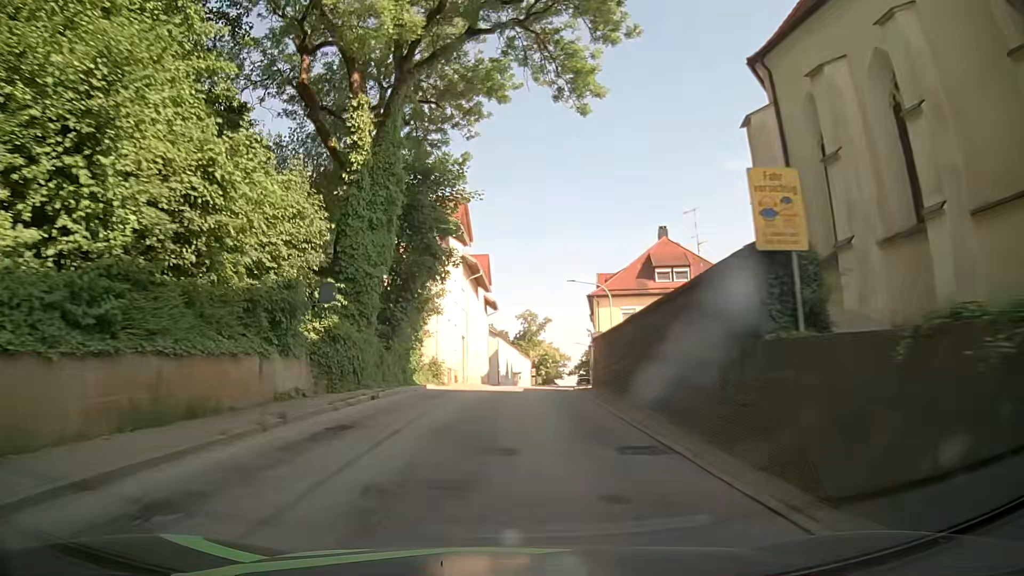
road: secondary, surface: asphalt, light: Day
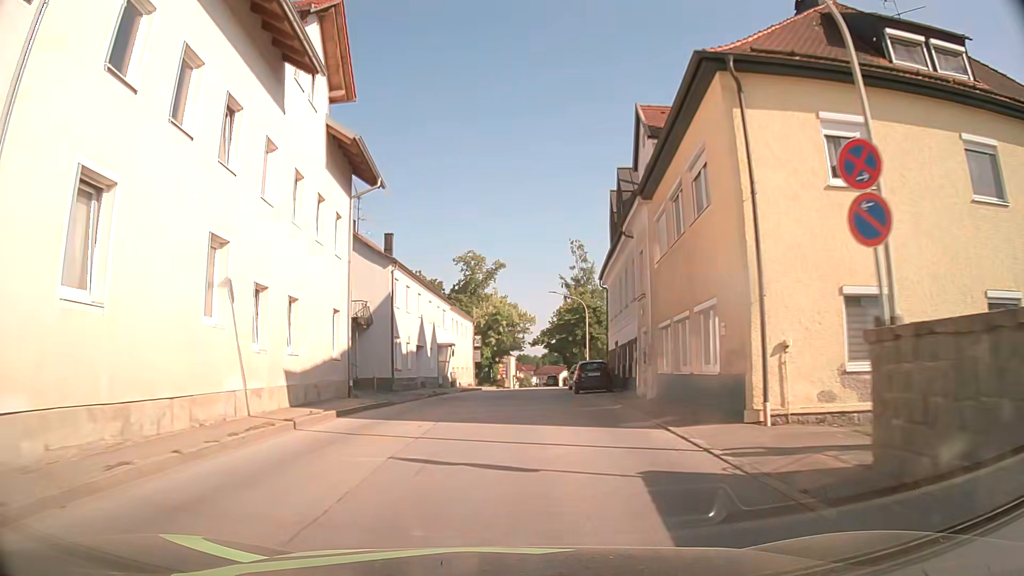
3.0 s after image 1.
(+1.4, +39.2) m; +4°
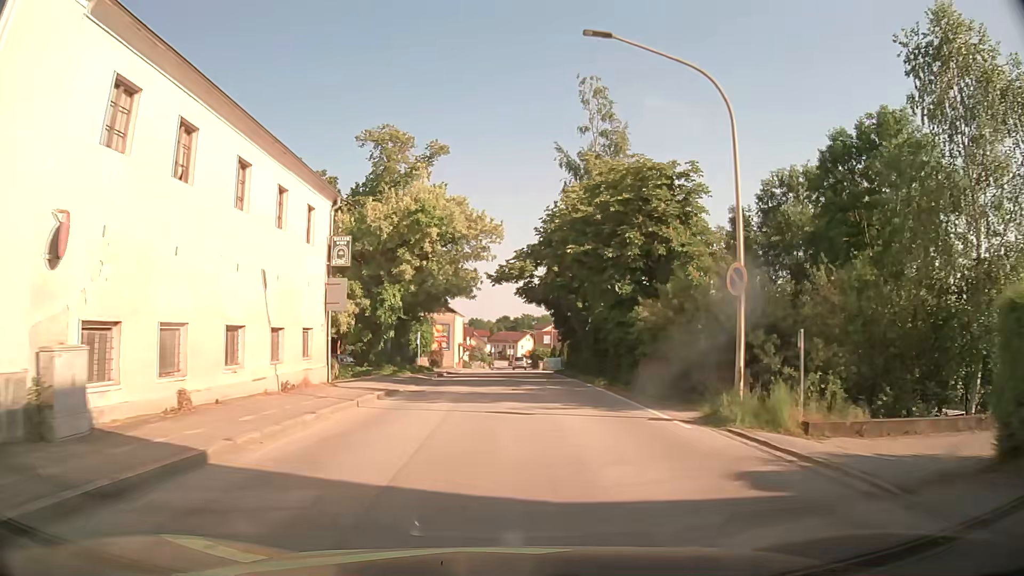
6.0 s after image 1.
(+1.6, +40.7) m; +4°
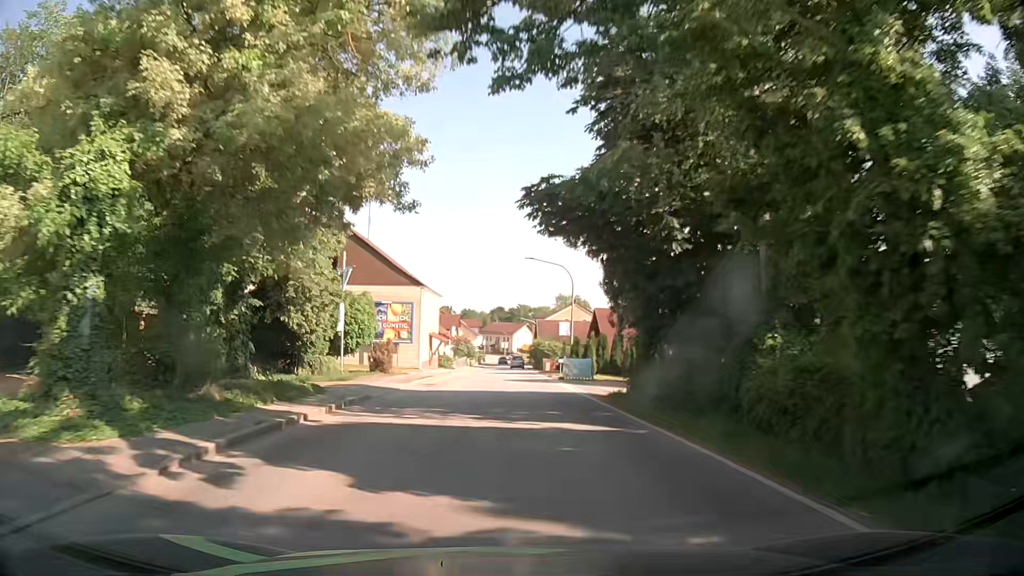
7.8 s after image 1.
(+0.4, +24.6) m; 0°
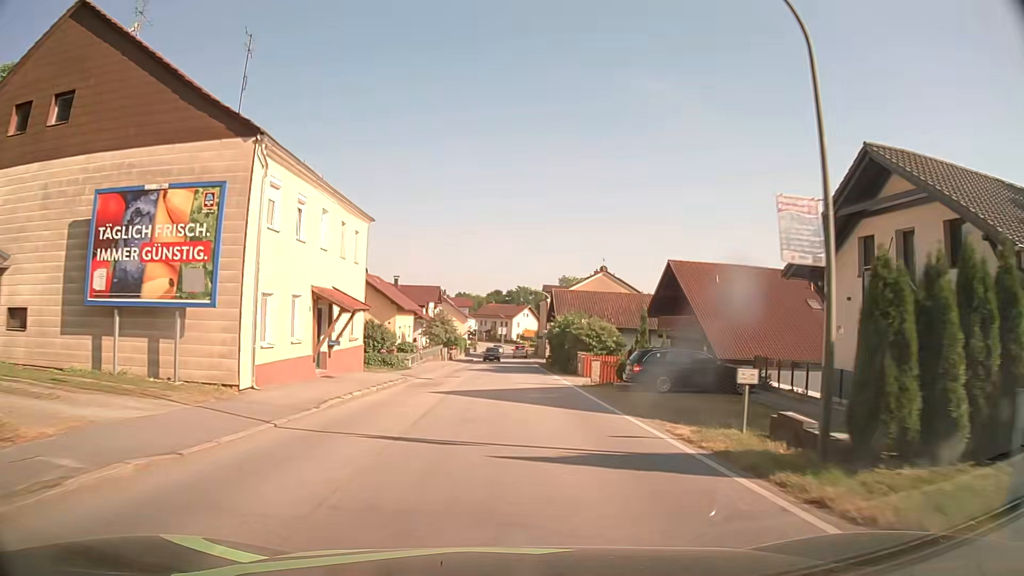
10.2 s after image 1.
(+0.2, +32.6) m; +1°
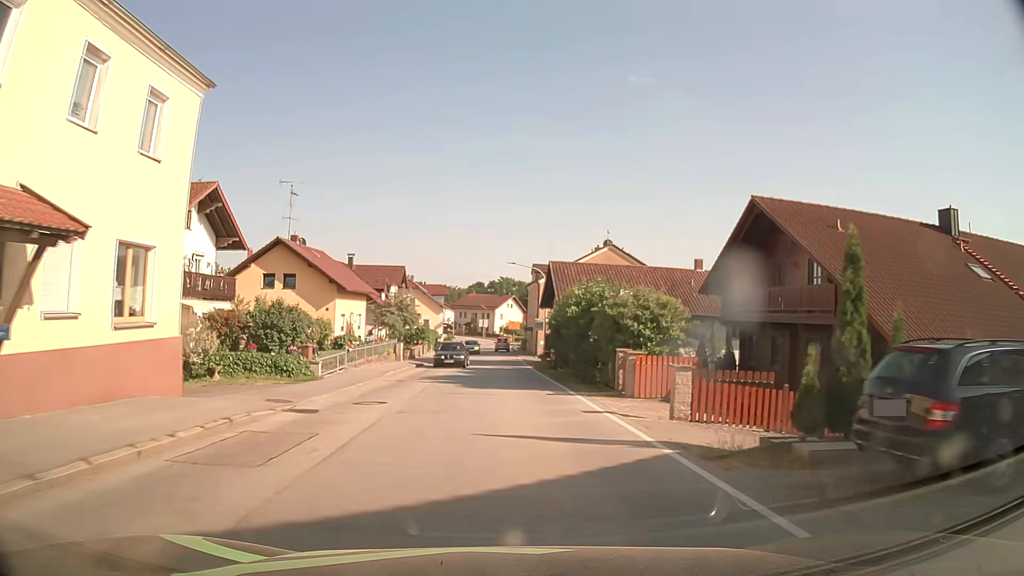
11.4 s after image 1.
(+0.2, +16.2) m; +1°
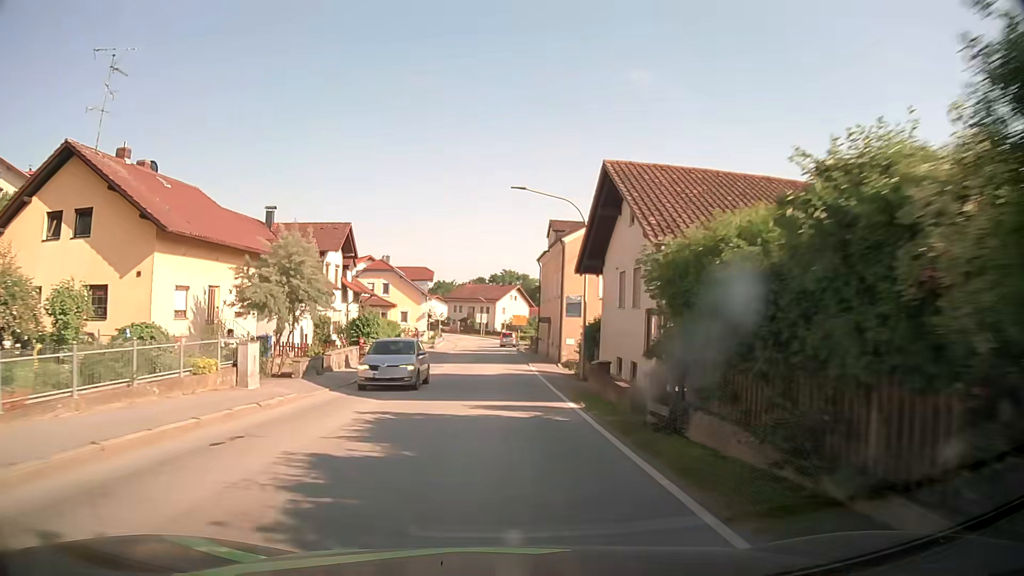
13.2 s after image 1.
(+0.1, +24.1) m; 0°
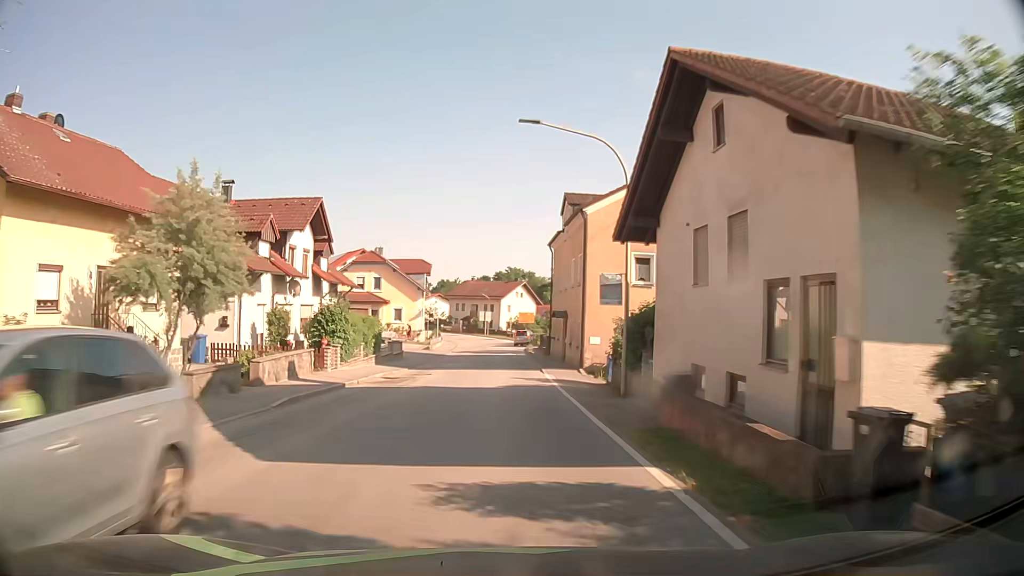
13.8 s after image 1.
(0.0, +8.0) m; 0°
(0, +10) (0, +20) (0, +30) (0, +40) (0, +50) (0, +60) (-1, +70) (-2, +80) (-3, +90) (-6, +99) m
